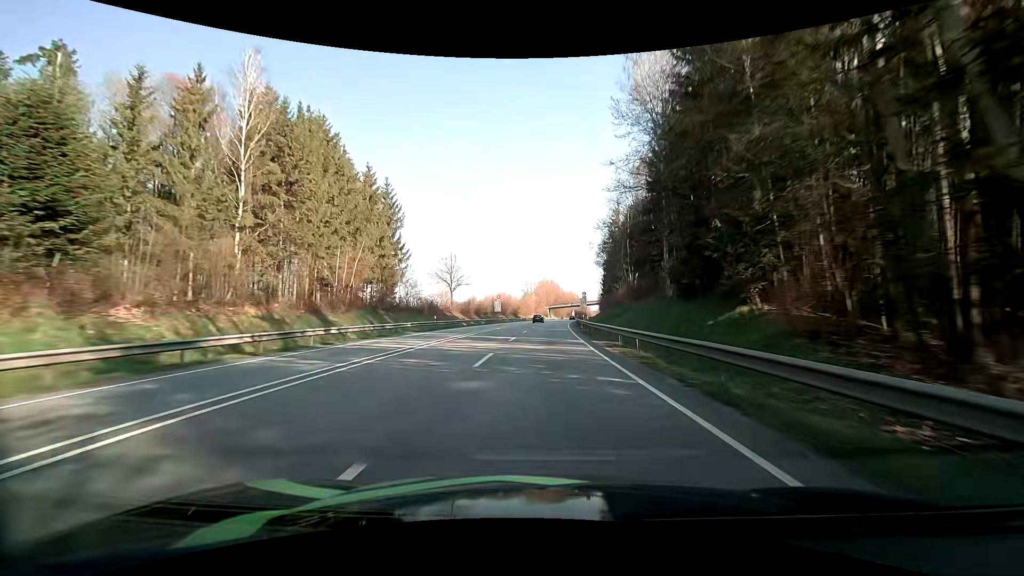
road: primary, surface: asphalt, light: Day
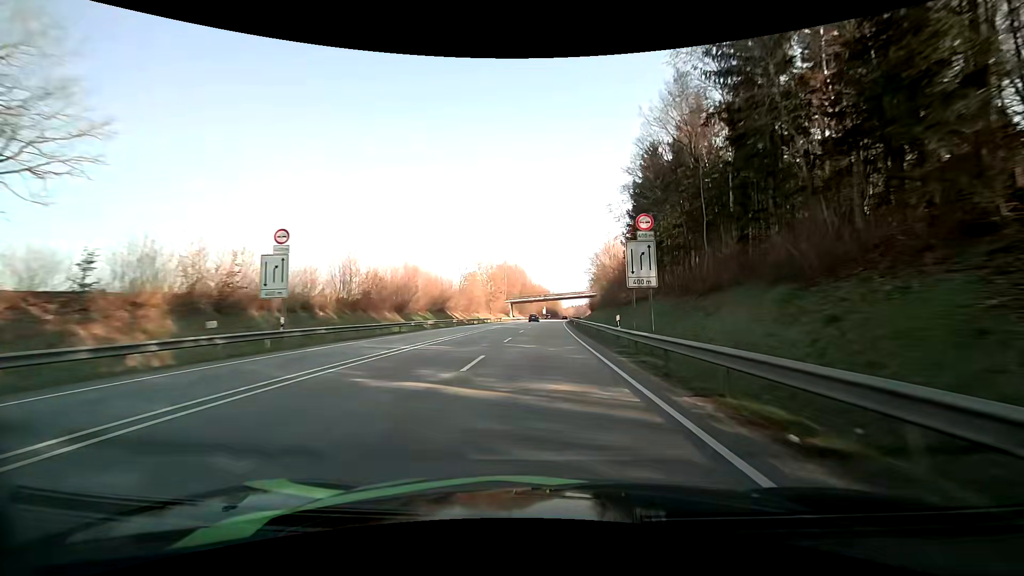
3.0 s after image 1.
(+2.3, +73.9) m; +4°
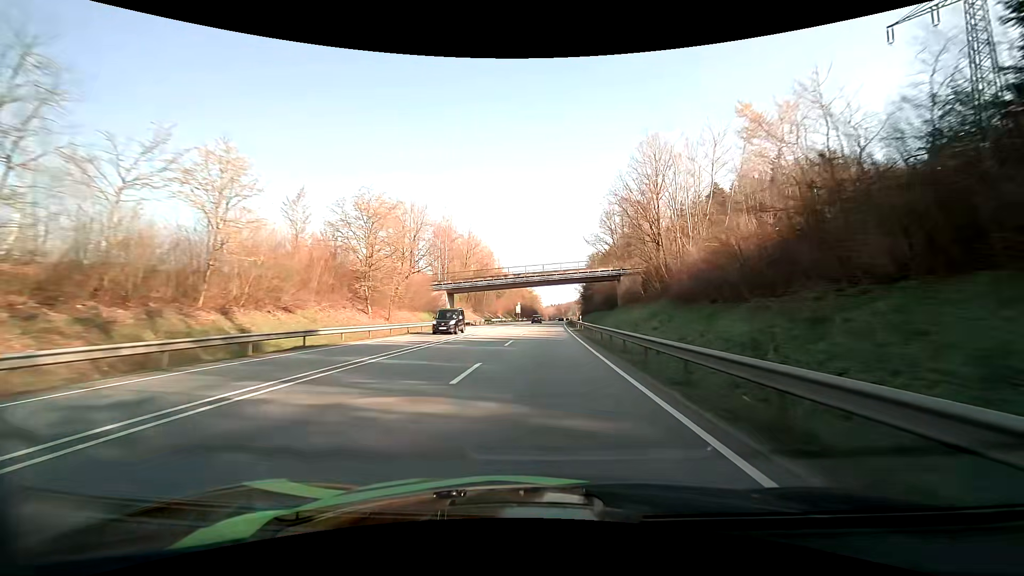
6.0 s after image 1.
(+1.7, +74.9) m; +3°
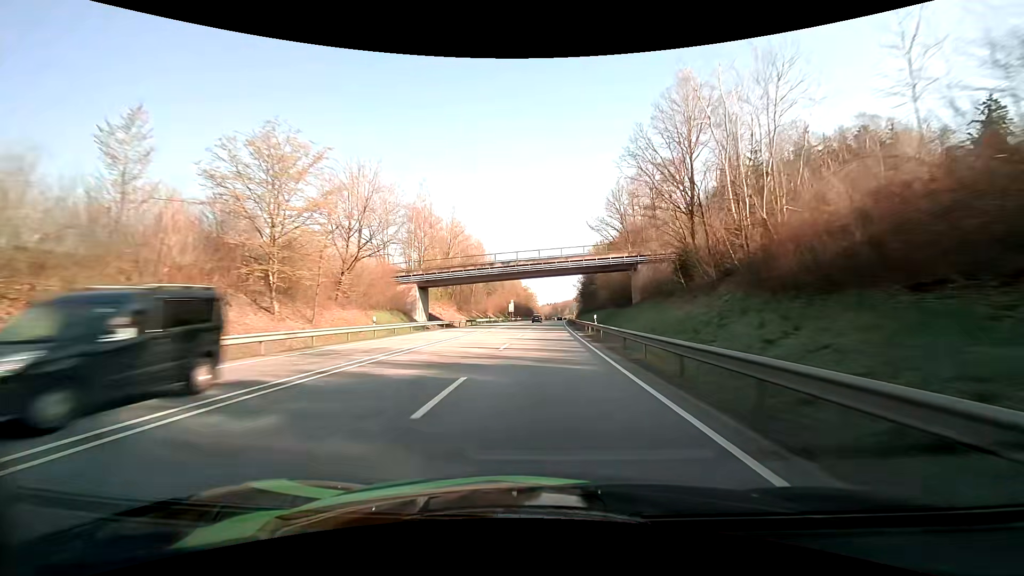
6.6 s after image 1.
(0.0, +15.4) m; +1°
(0, +10) (0, +20) (0, +30) (0, +40) (+1, +50) (+1, +60) (+1, +70) (+2, +80) (+2, +90) (+2, +100) m
